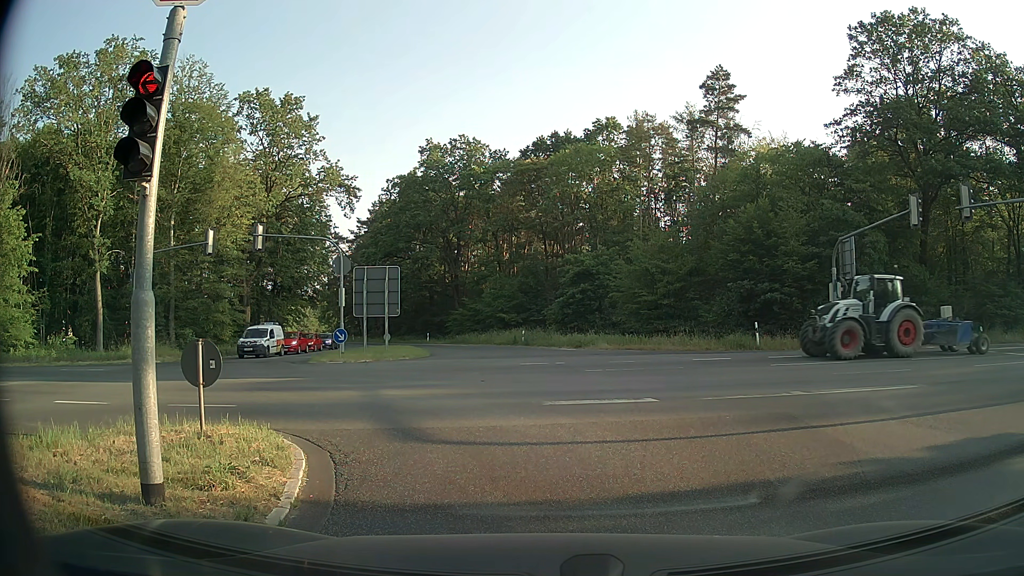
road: secondary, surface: asphalt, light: Day
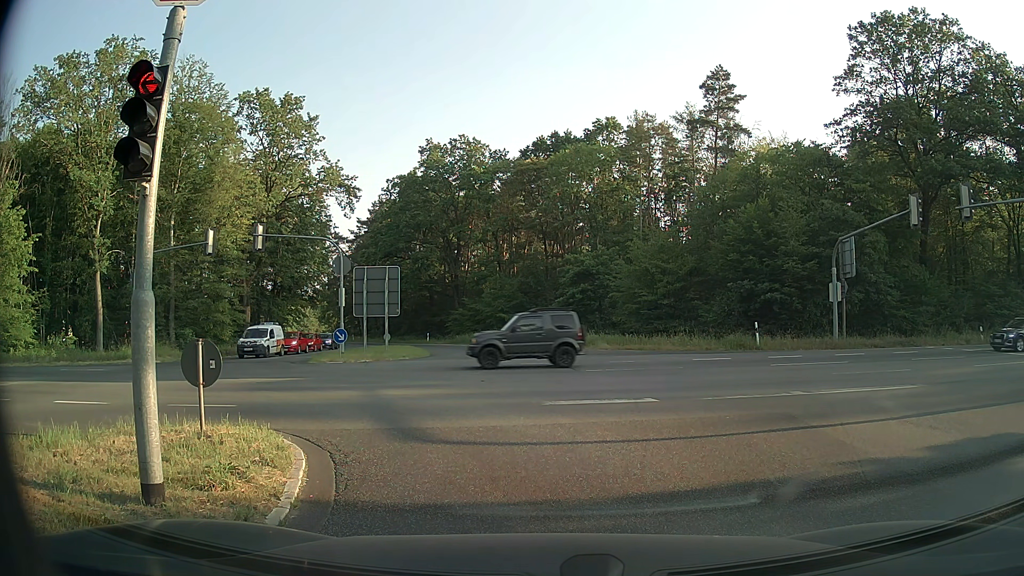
(0.0, 0.0) m; 0°
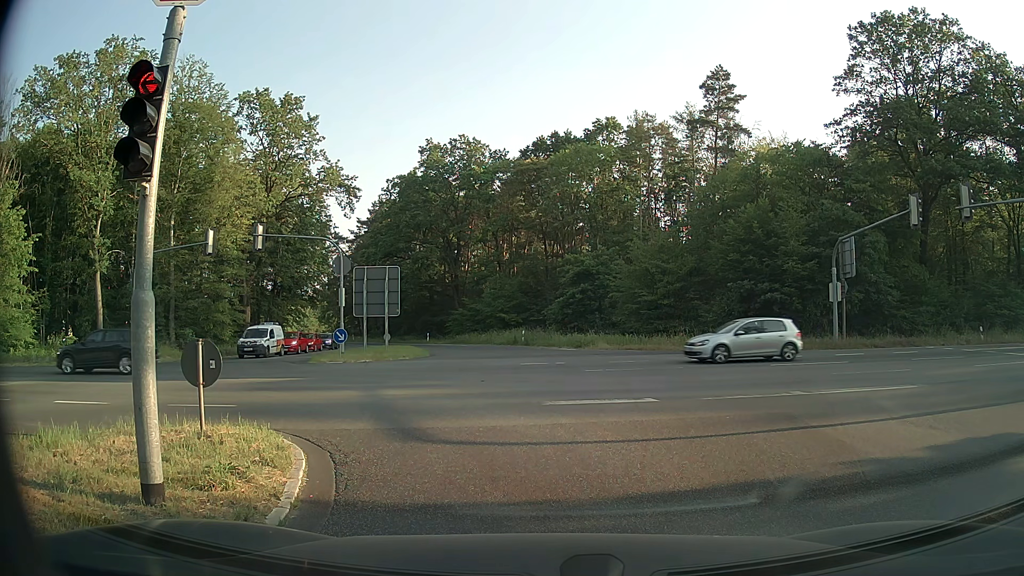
(0.0, 0.0) m; 0°
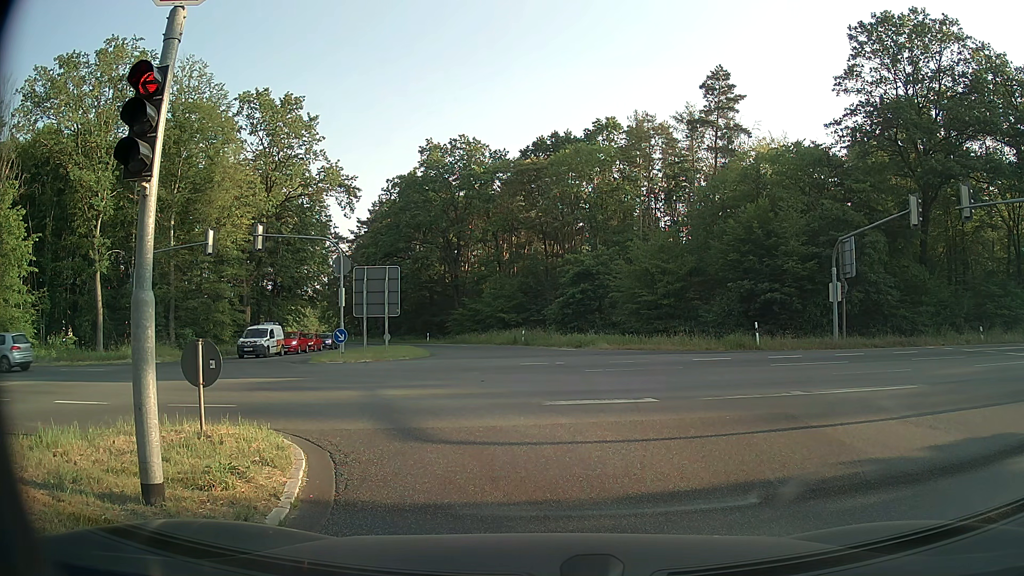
(0.0, 0.0) m; 0°
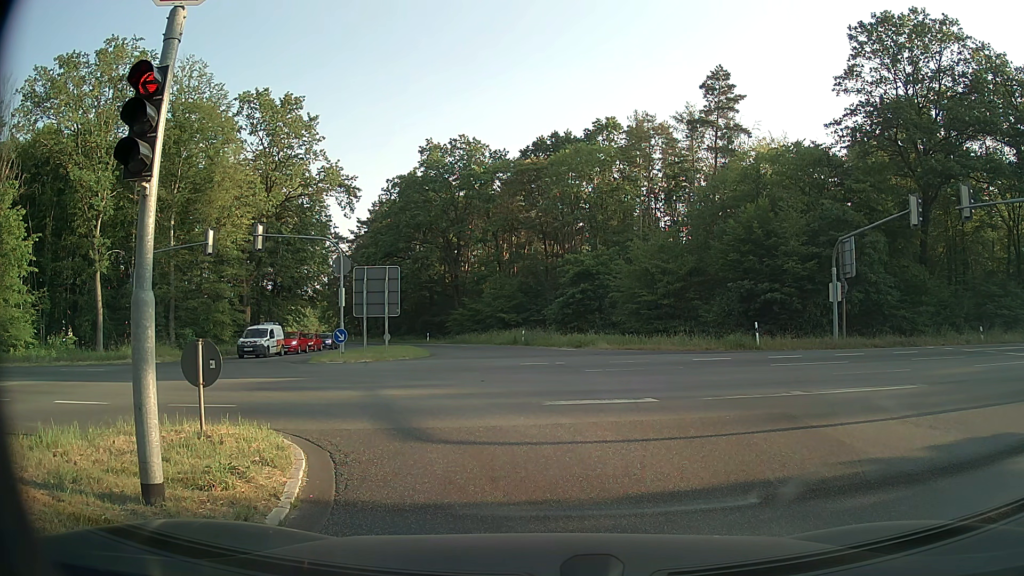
(0.0, 0.0) m; 0°
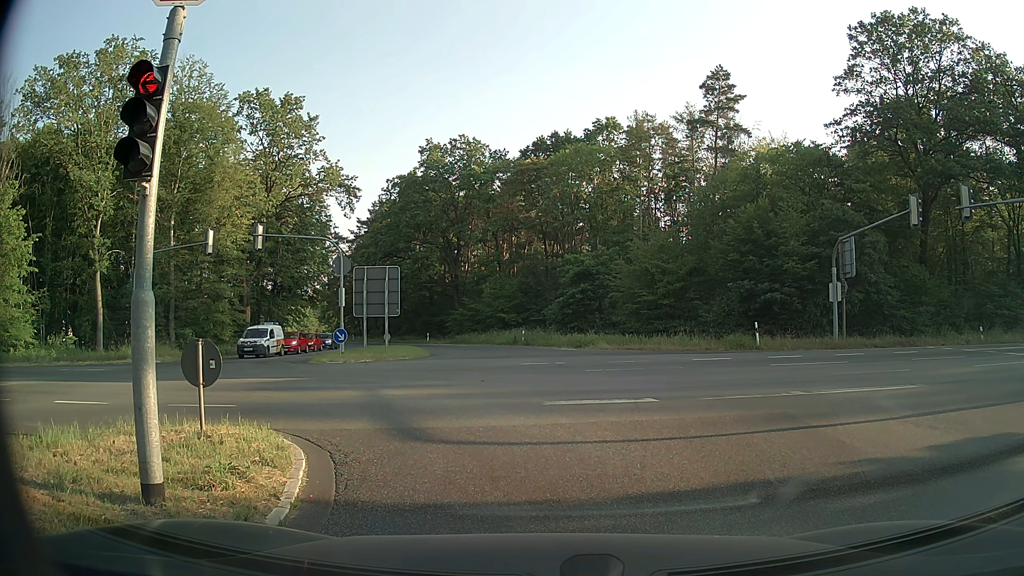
(0.0, 0.0) m; 0°
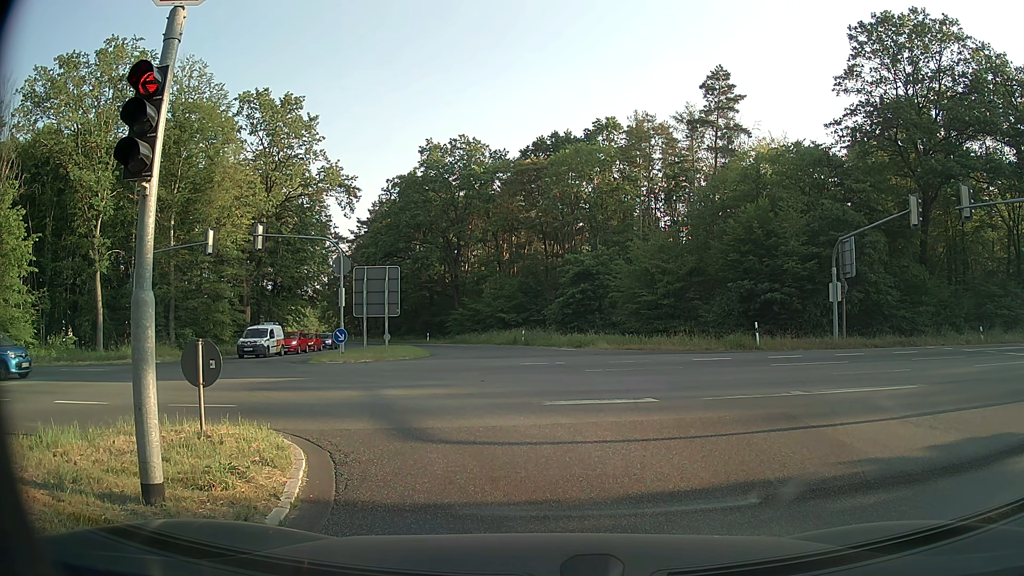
(0.0, 0.0) m; 0°
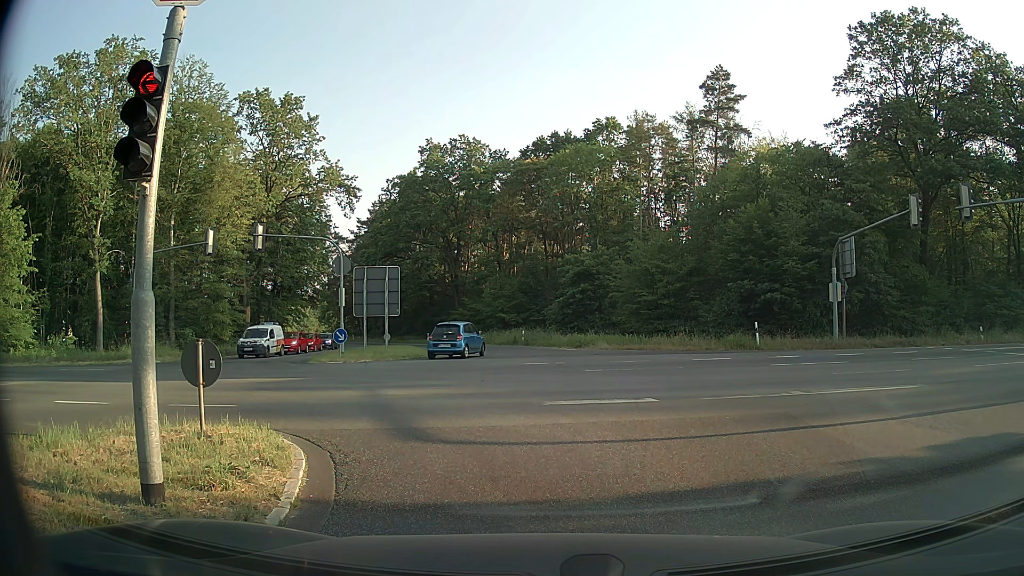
(0.0, 0.0) m; 0°
